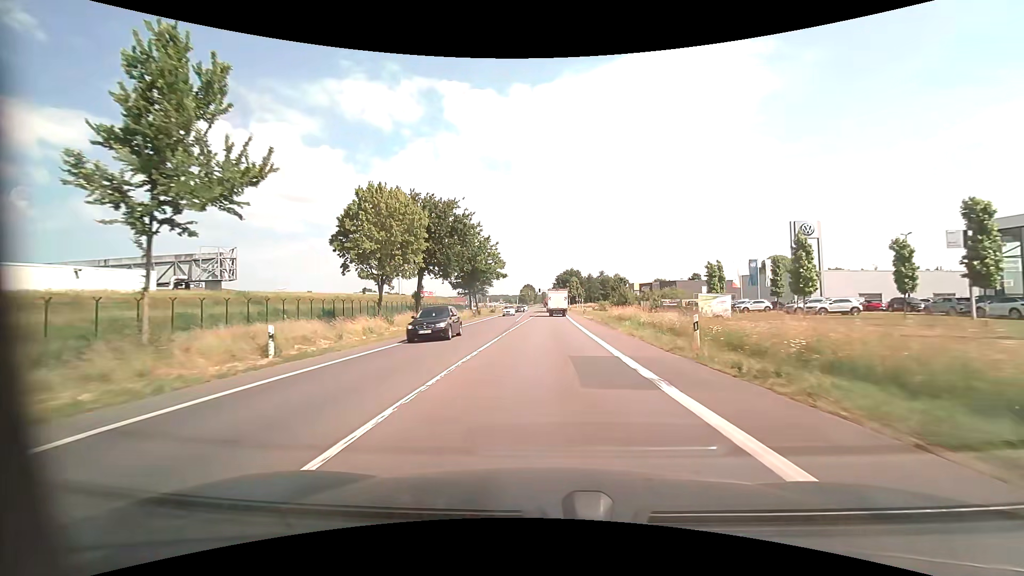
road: primary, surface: asphalt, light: Day
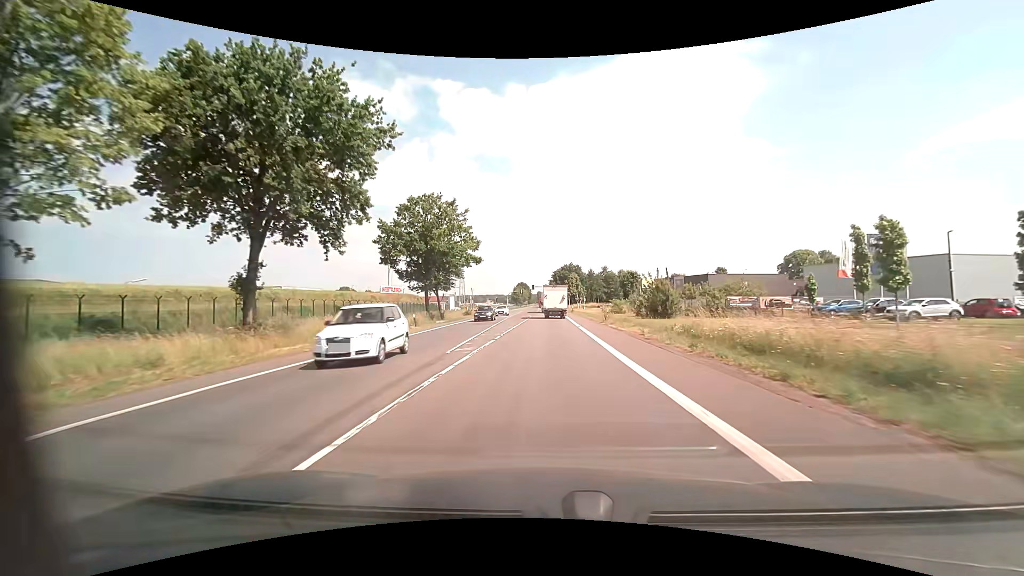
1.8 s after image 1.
(+0.1, +27.8) m; 0°
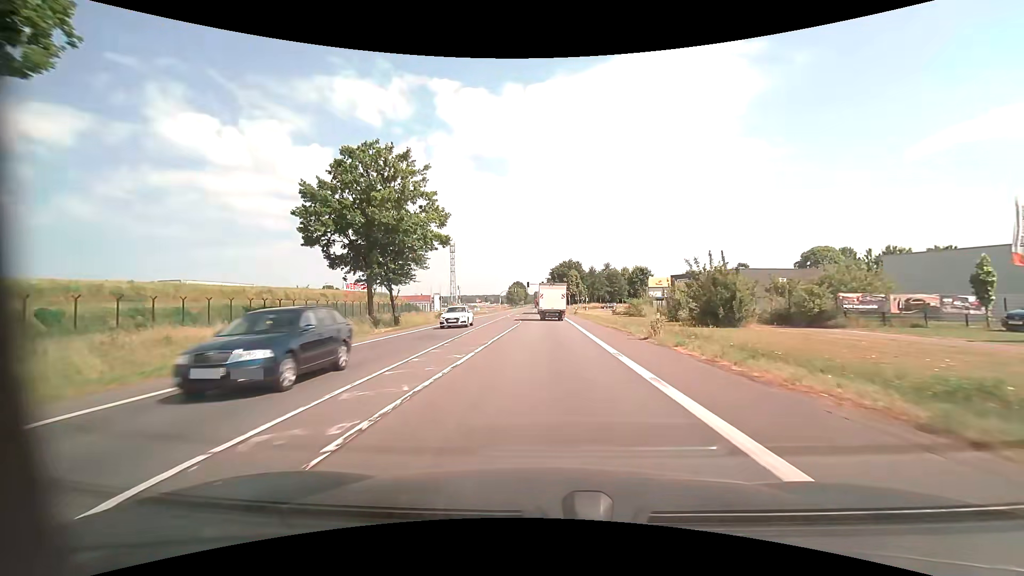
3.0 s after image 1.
(0.0, +17.2) m; 0°
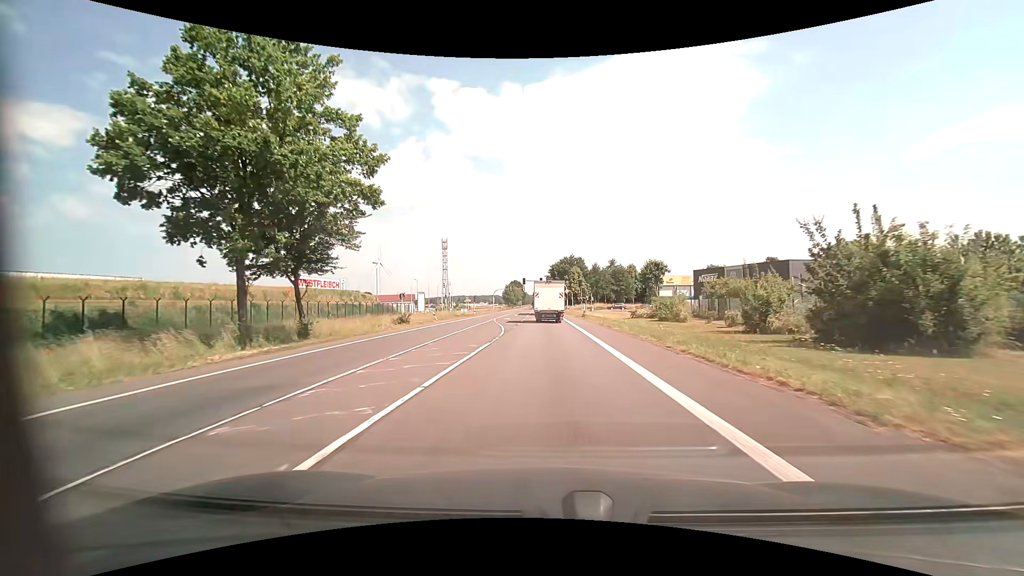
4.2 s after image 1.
(0.0, +16.2) m; 0°
